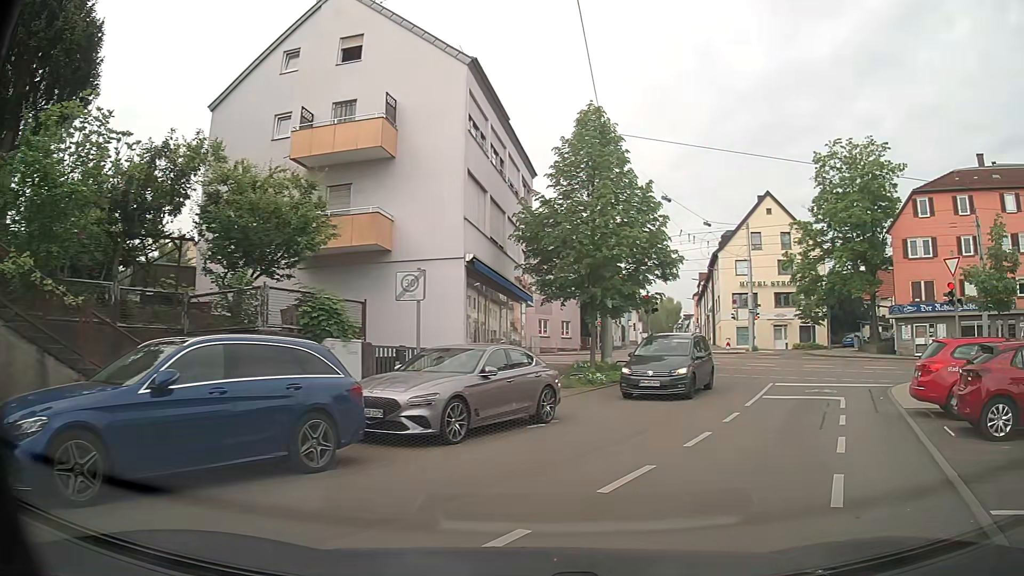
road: residential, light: Day
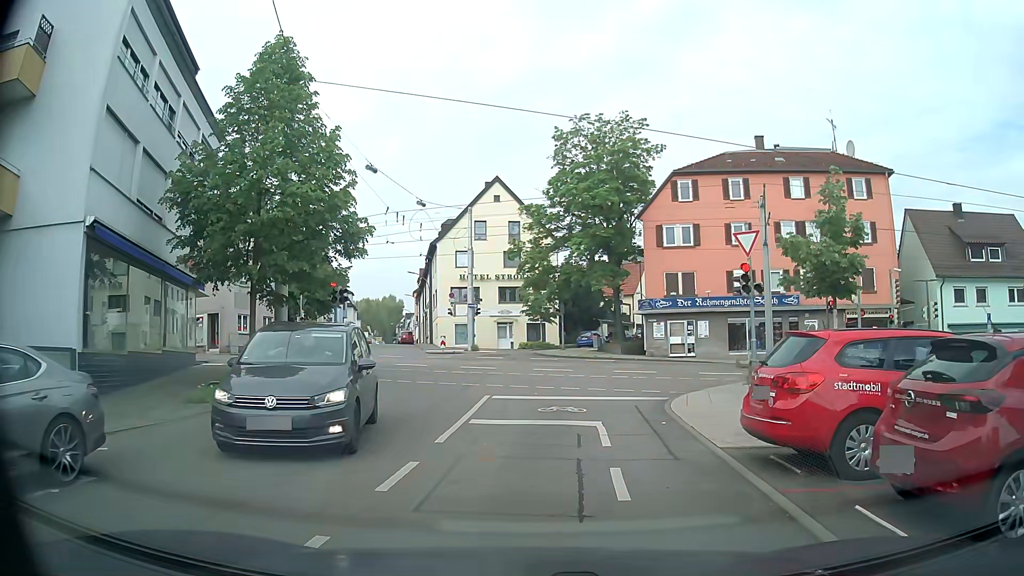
(+1.7, +5.9) m; +26°
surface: asphalt
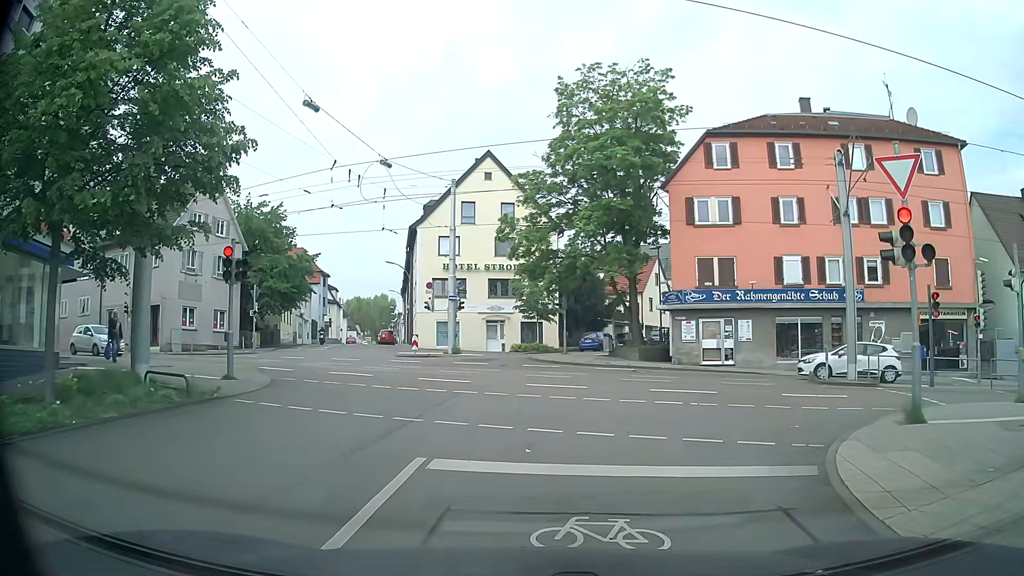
(+0.1, +8.3) m; +1°
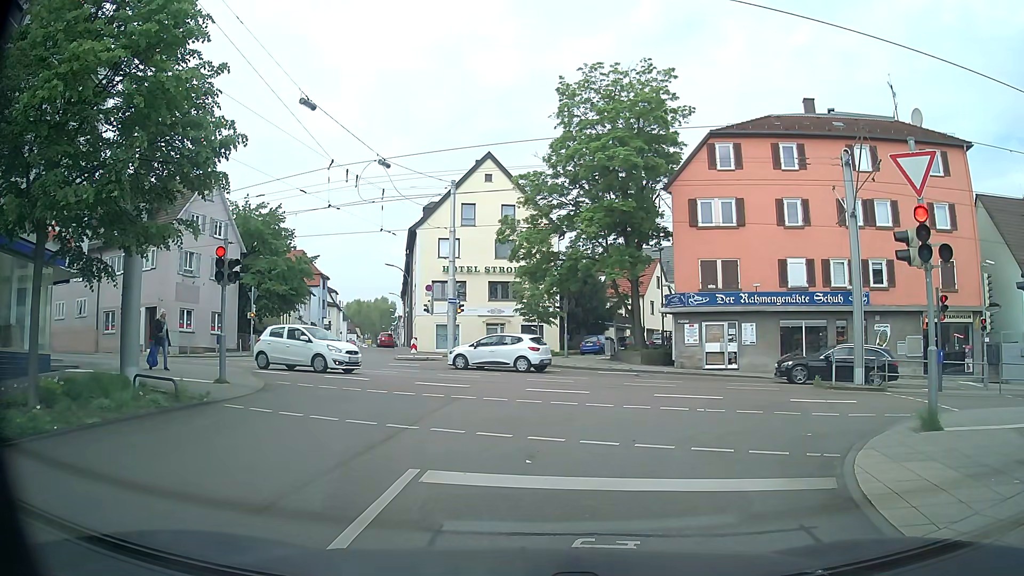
(0.0, +0.5) m; 0°
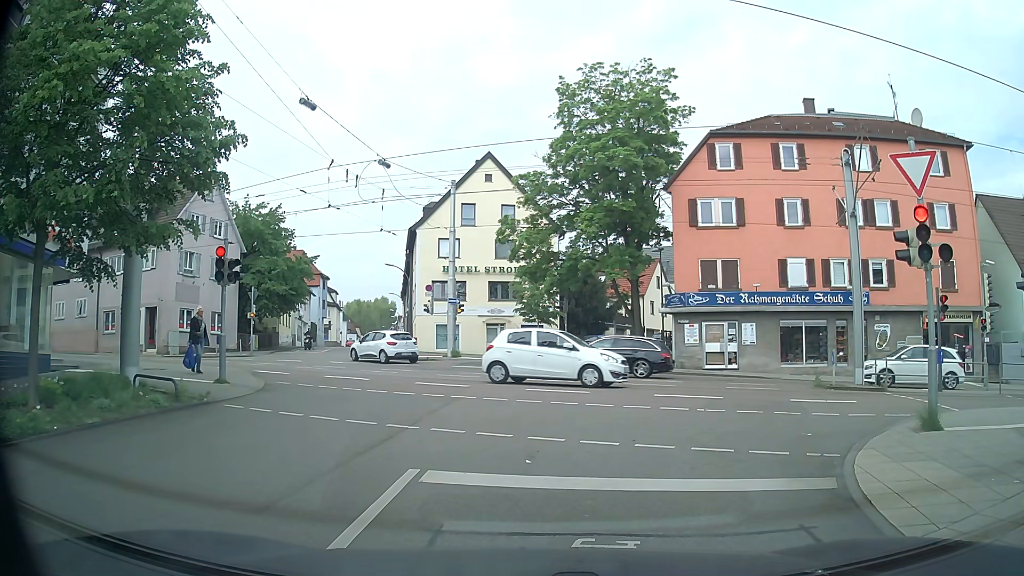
(0.0, 0.0) m; 0°
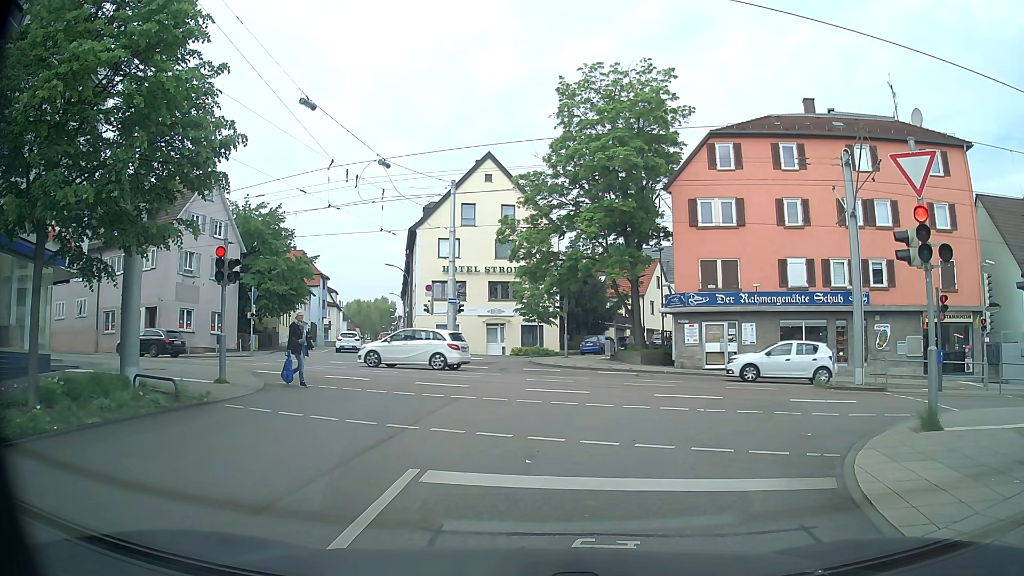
(0.0, 0.0) m; 0°
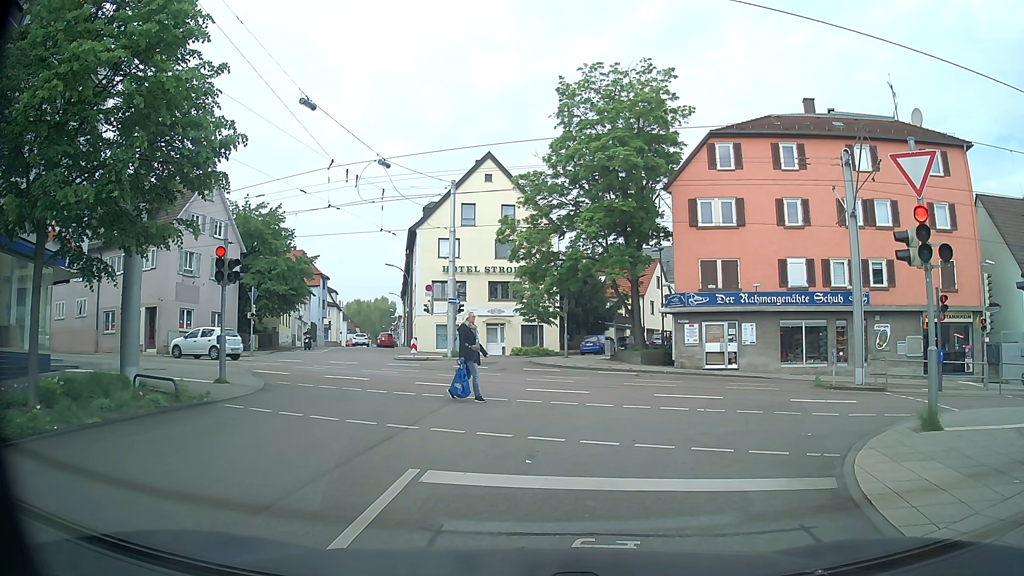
(0.0, 0.0) m; 0°
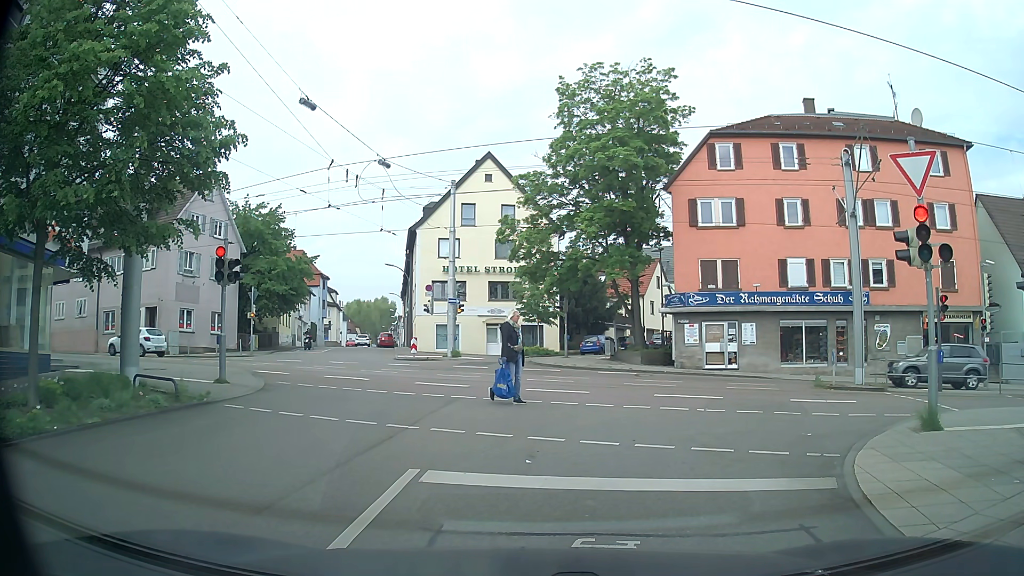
(0.0, 0.0) m; 0°
